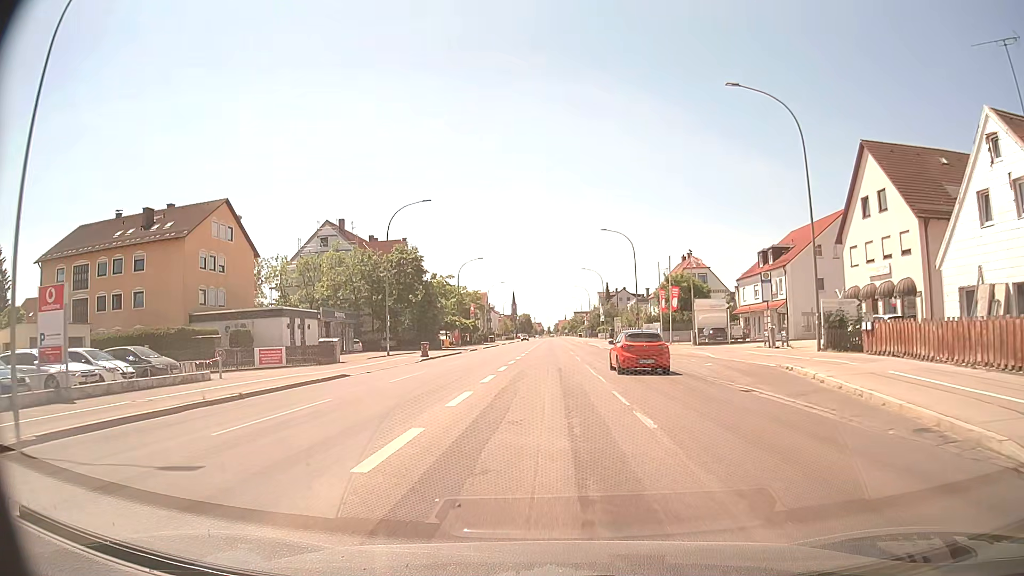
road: tertiary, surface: asphalt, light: Day
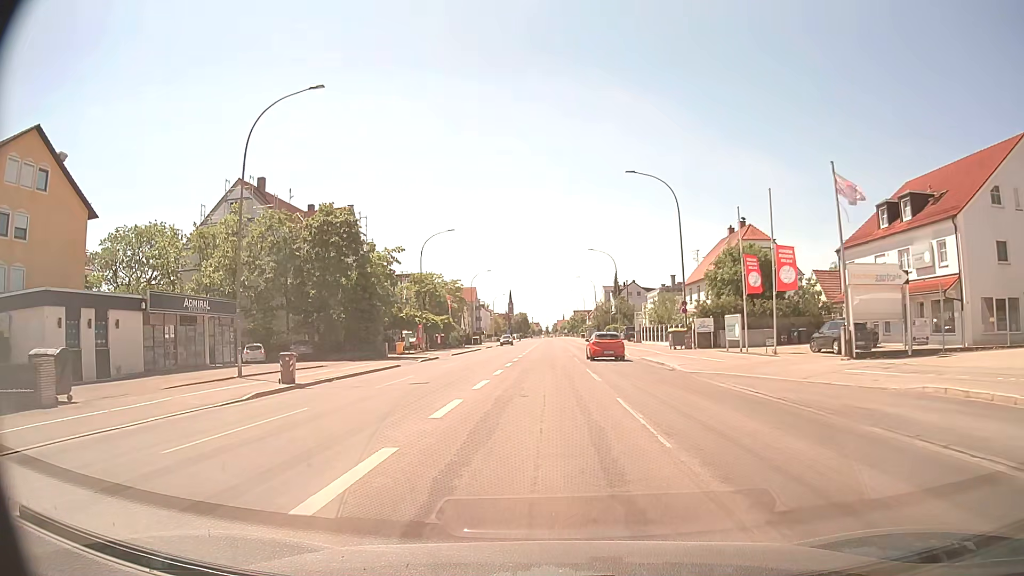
(+0.2, +25.5) m; 0°
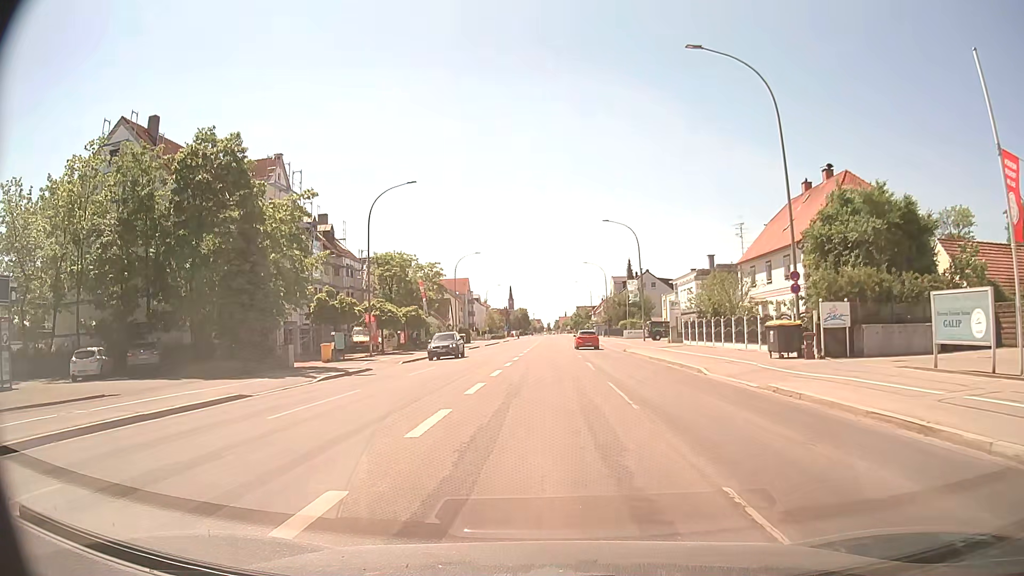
(0.0, +20.1) m; 0°
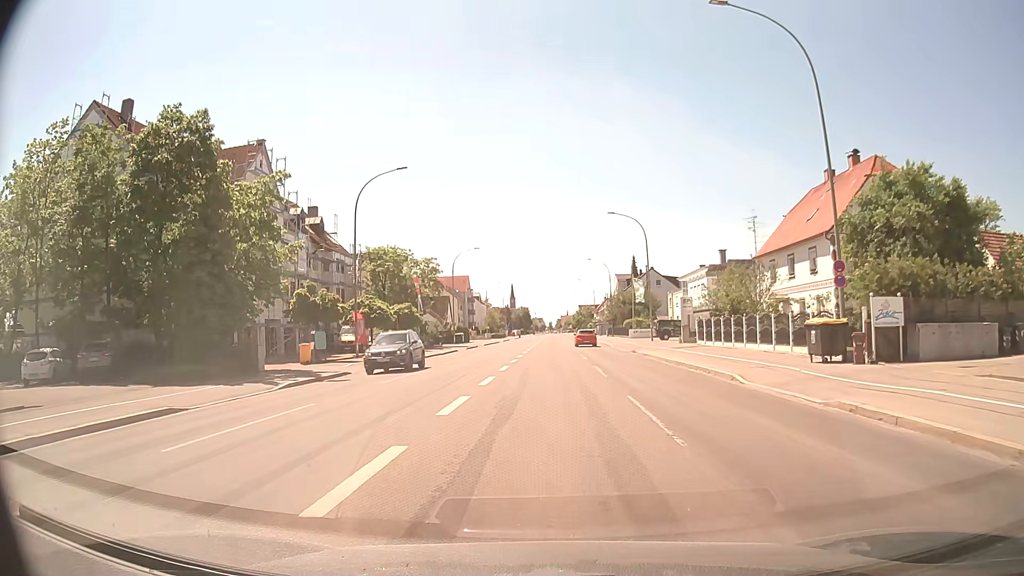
(0.0, +3.8) m; 0°
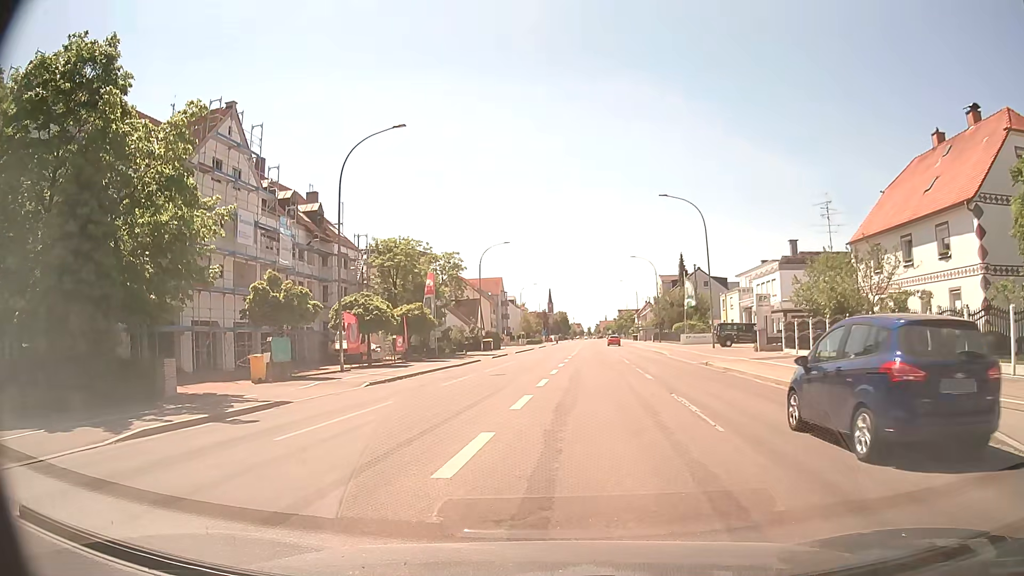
(-0.2, +9.9) m; -2°
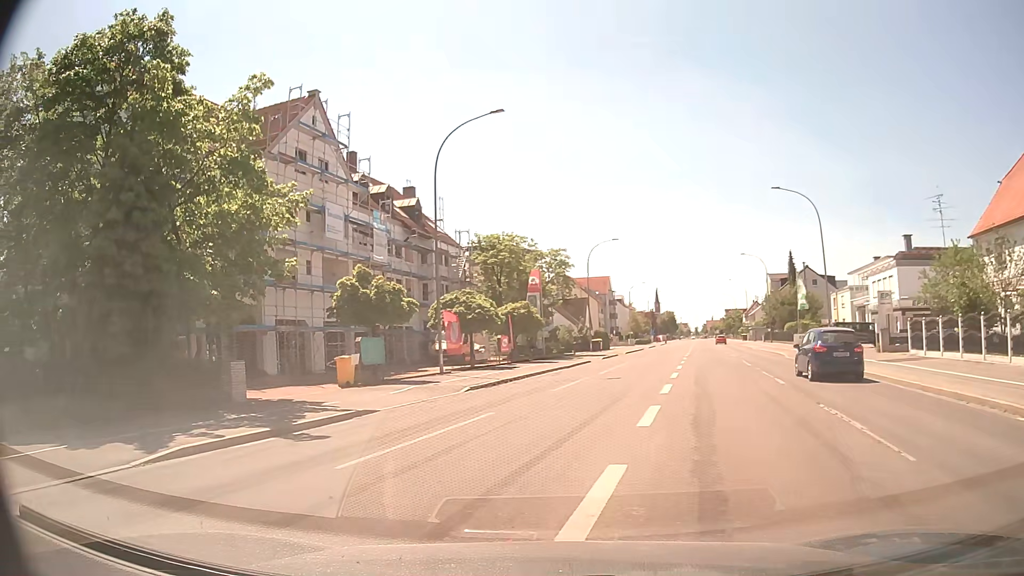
(-0.2, +2.4) m; -9°
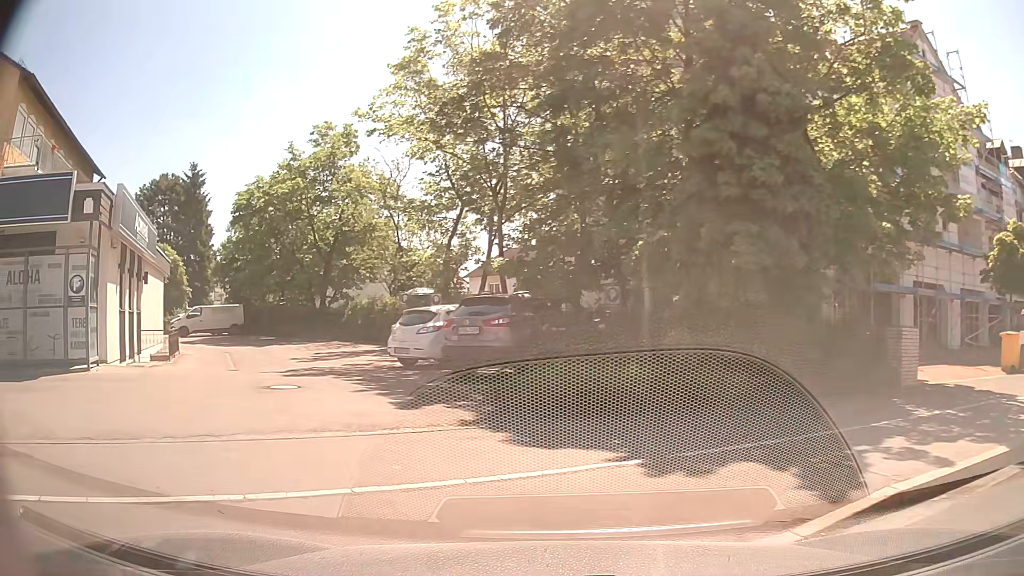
(-2.5, +5.0) m; -51°
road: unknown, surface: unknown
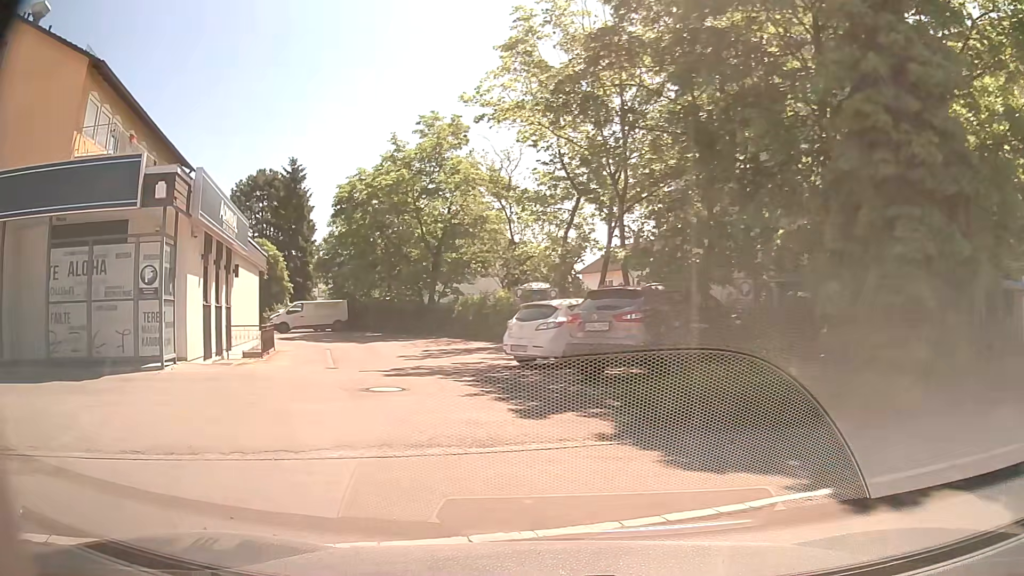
(-0.1, +1.3) m; -9°
